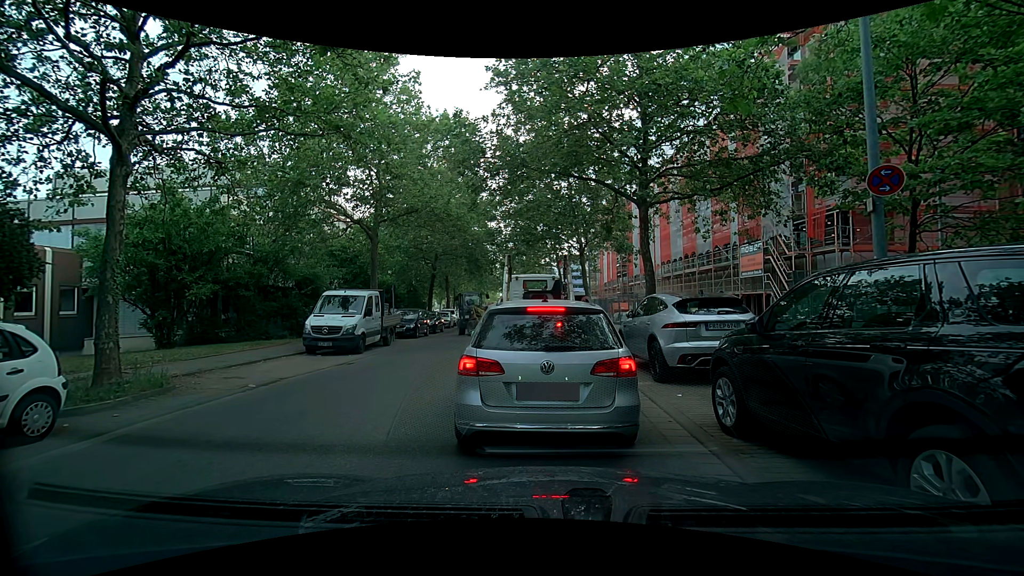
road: tertiary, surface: asphalt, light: Day
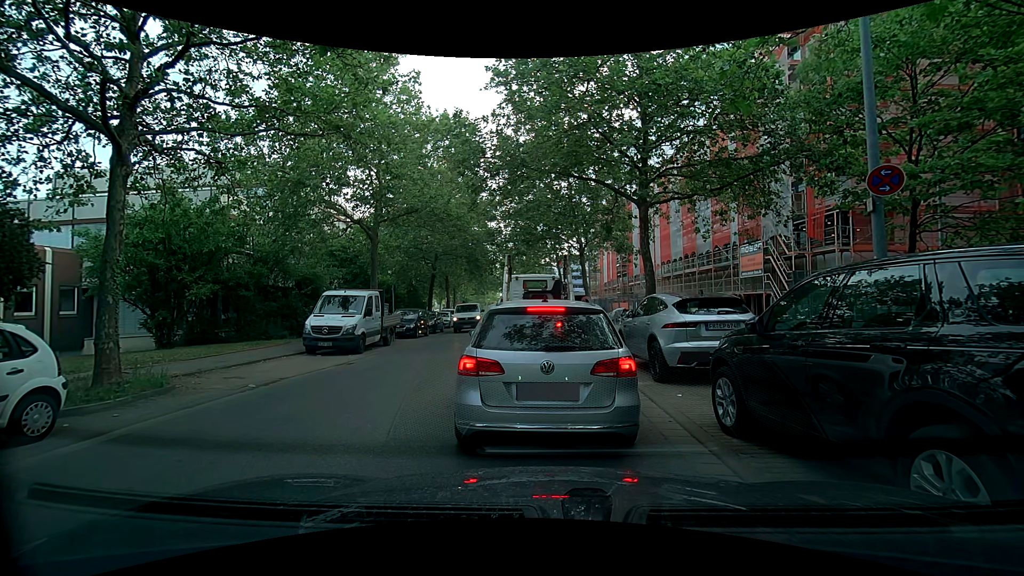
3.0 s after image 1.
(0.0, 0.0) m; 0°
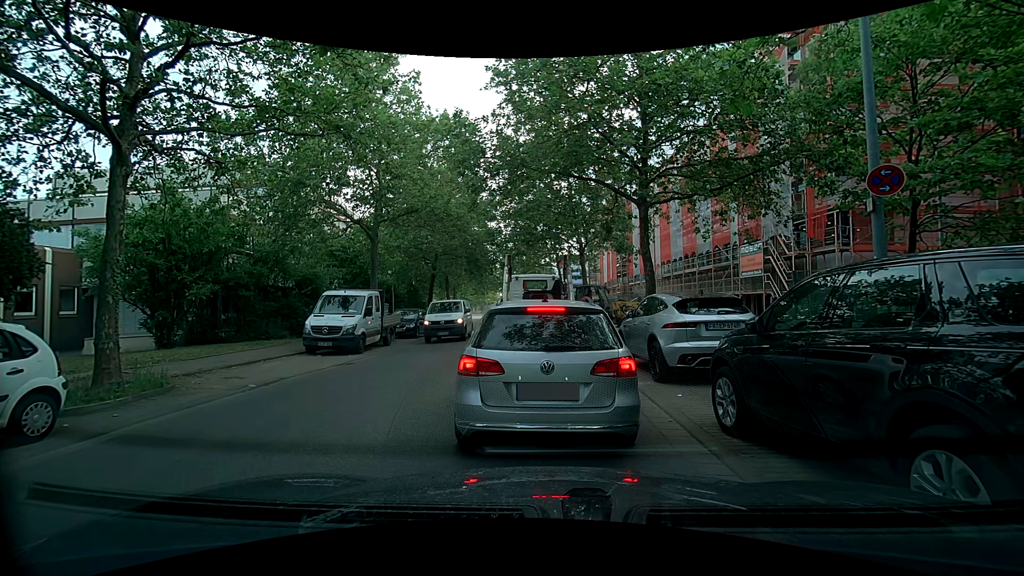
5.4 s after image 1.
(0.0, 0.0) m; 0°
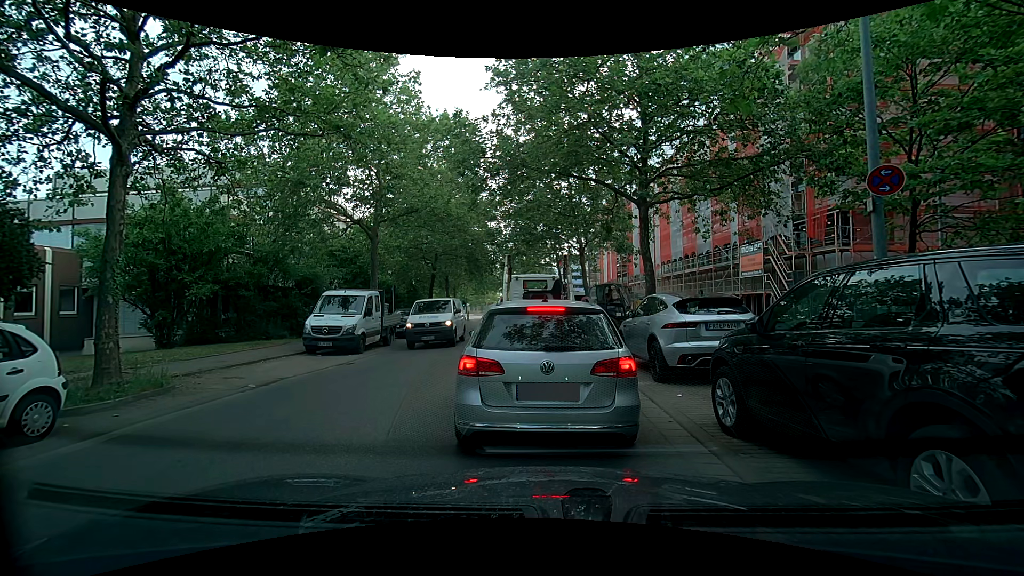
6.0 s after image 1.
(0.0, 0.0) m; 0°
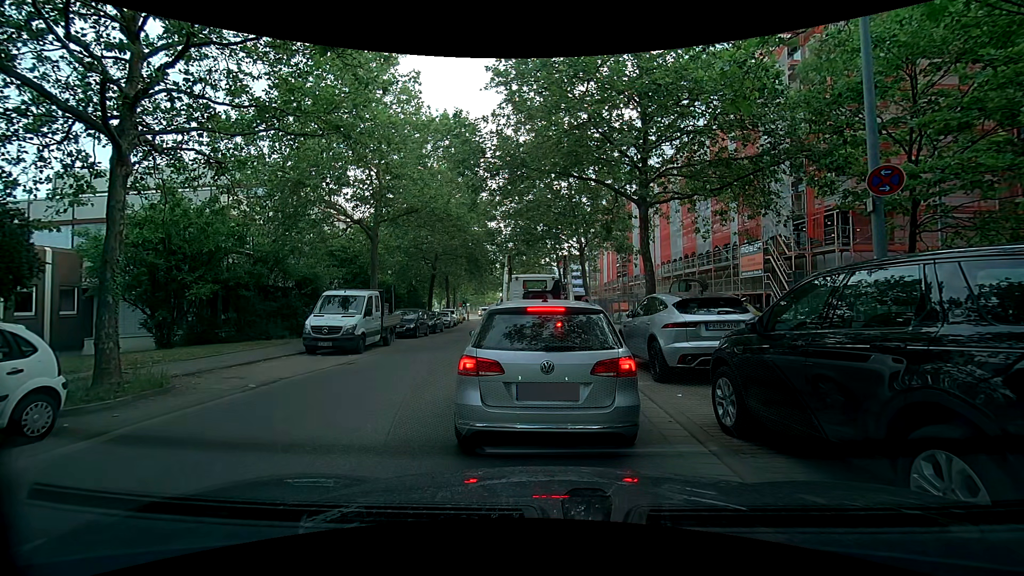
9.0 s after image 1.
(0.0, 0.0) m; 0°
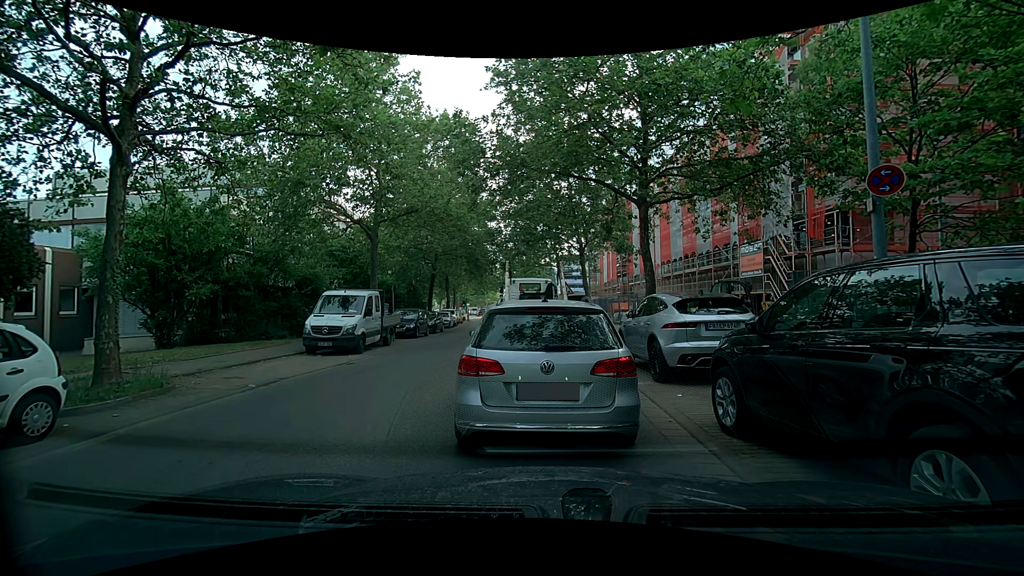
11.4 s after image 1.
(0.0, 0.0) m; 0°
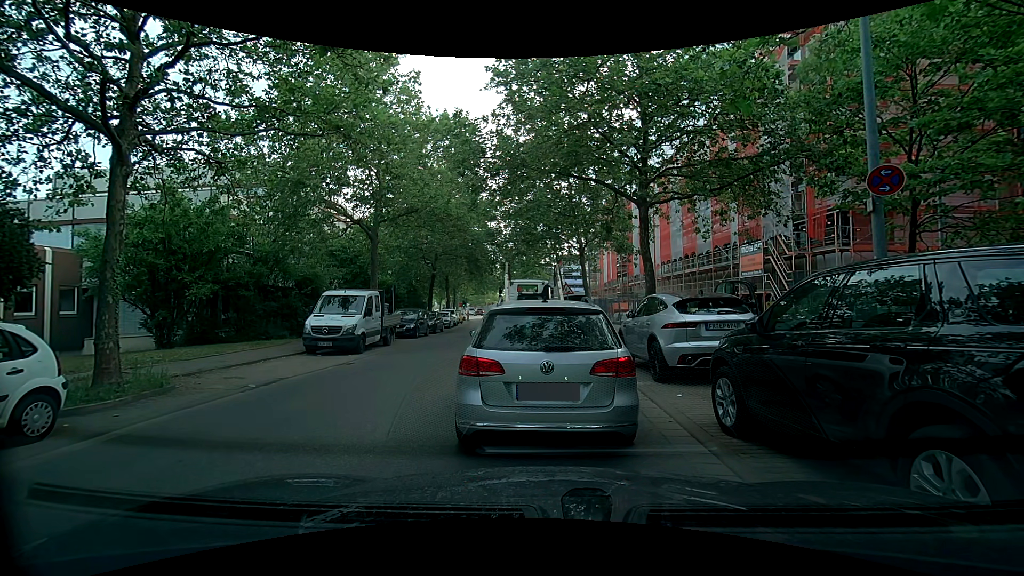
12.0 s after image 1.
(0.0, 0.0) m; 0°
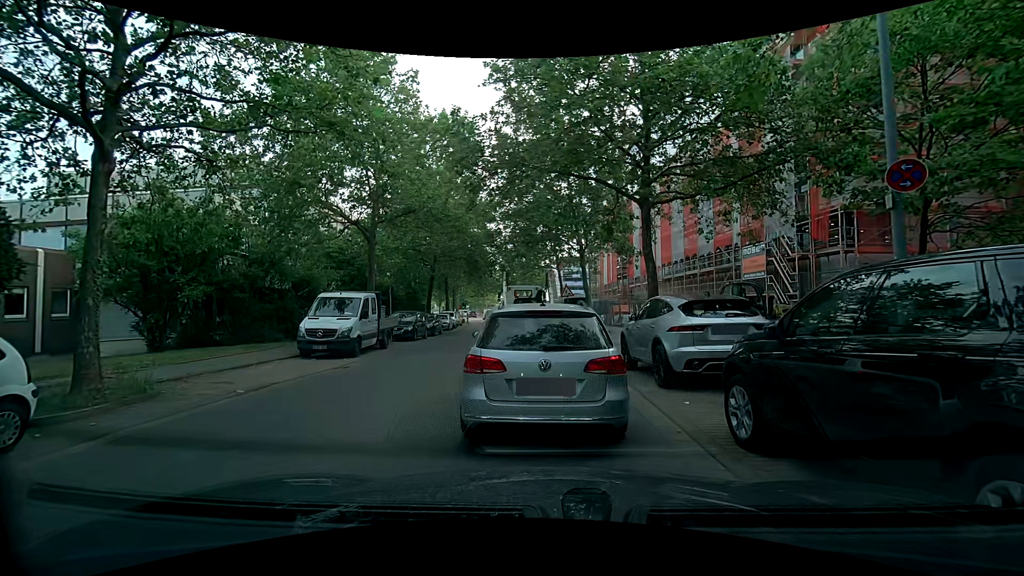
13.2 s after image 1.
(0.0, +0.4) m; 0°
